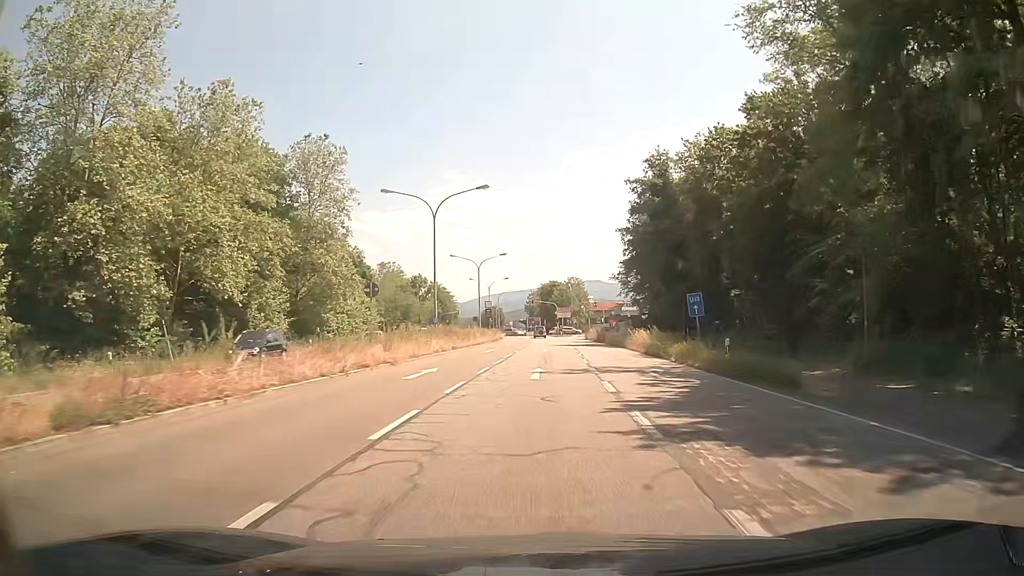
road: primary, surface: asphalt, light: Day
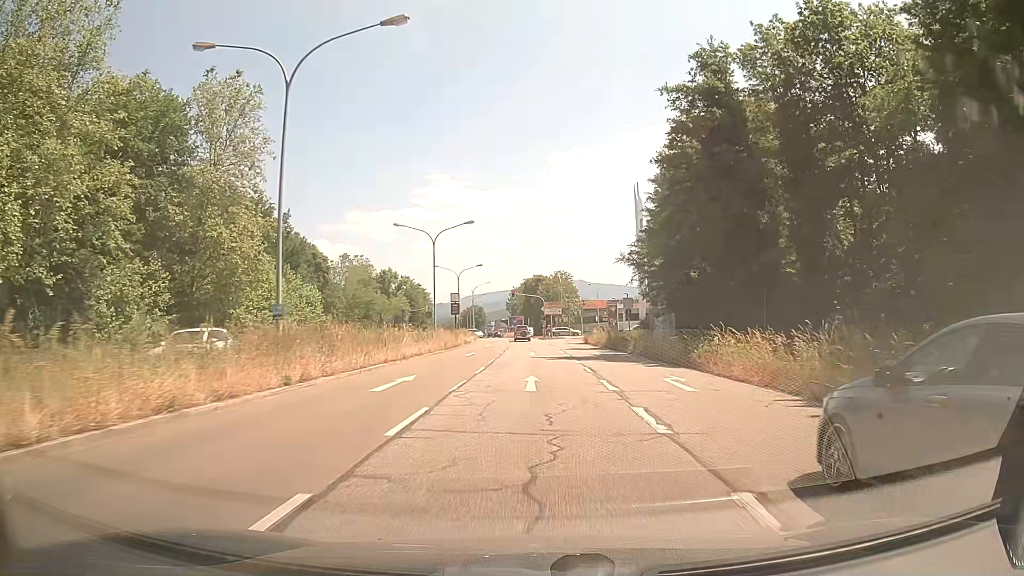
(+0.2, +23.4) m; +1°
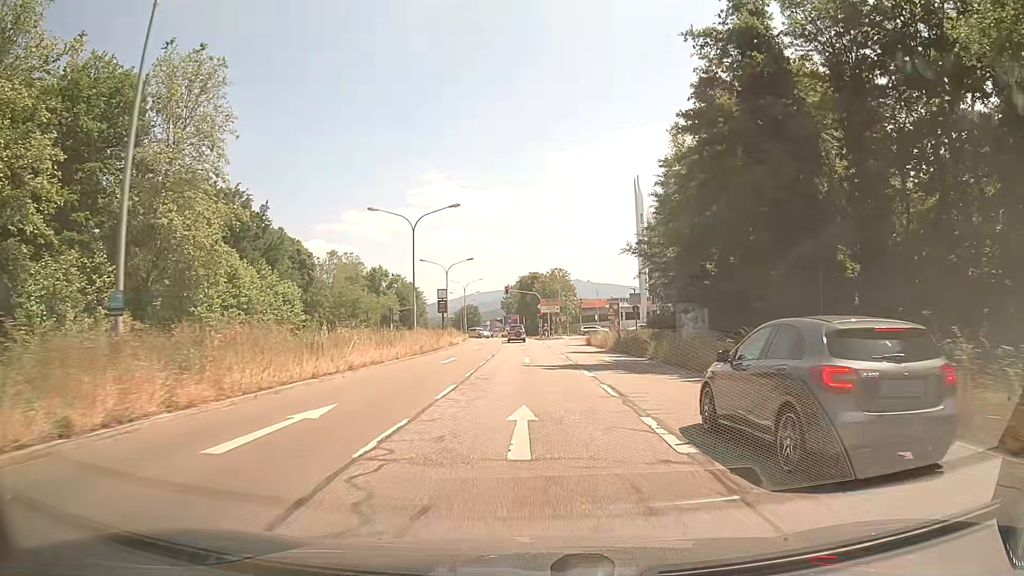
(0.0, +7.3) m; 0°
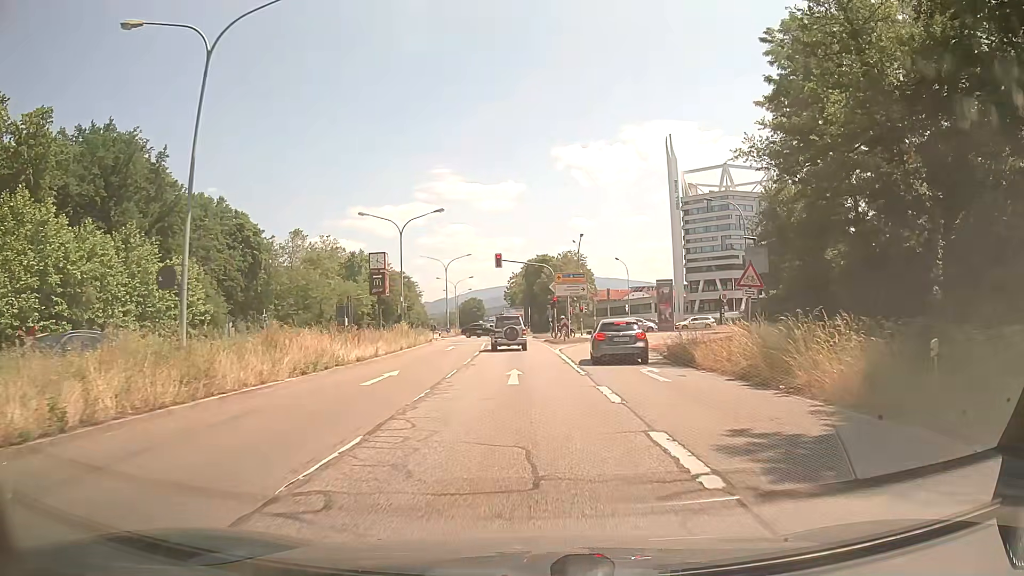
(-0.2, +31.2) m; -1°
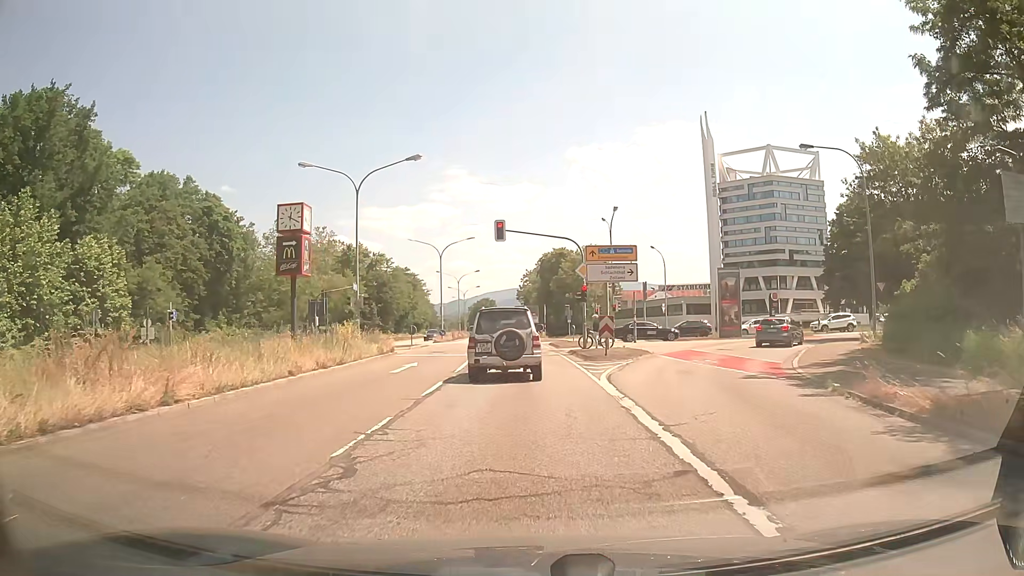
(-0.2, +16.0) m; -2°
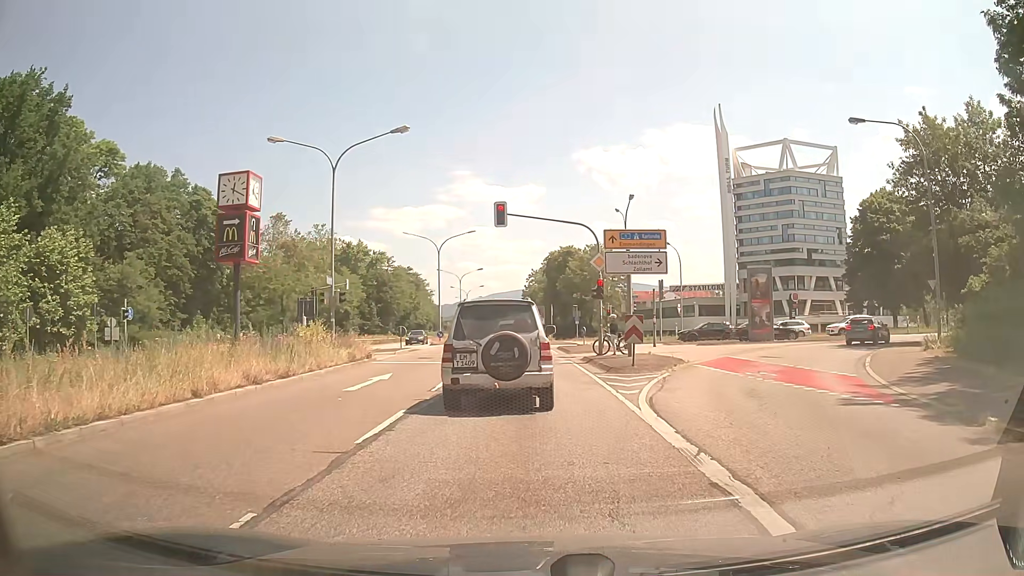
(0.0, +5.0) m; 0°
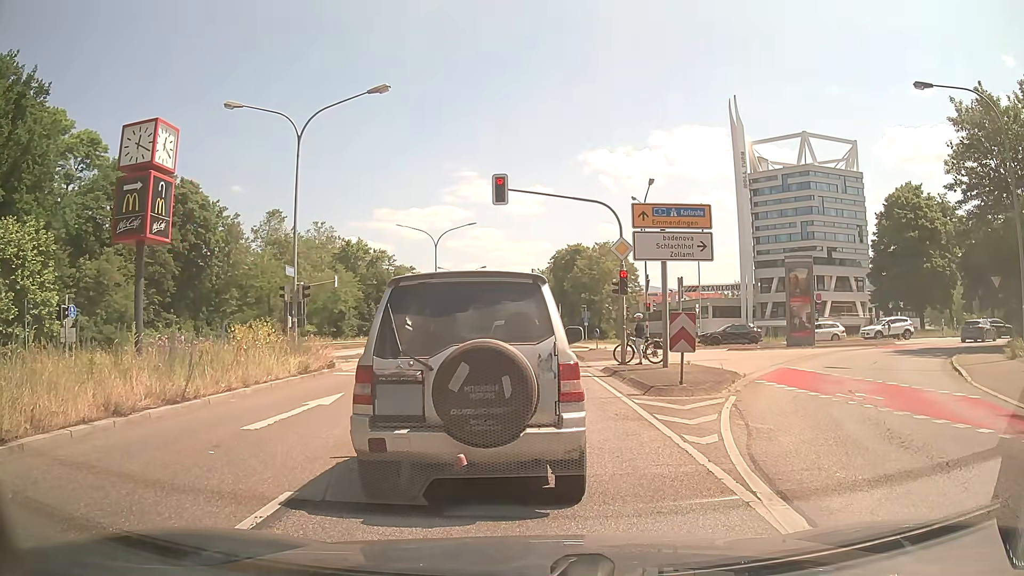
(0.0, +5.0) m; 0°
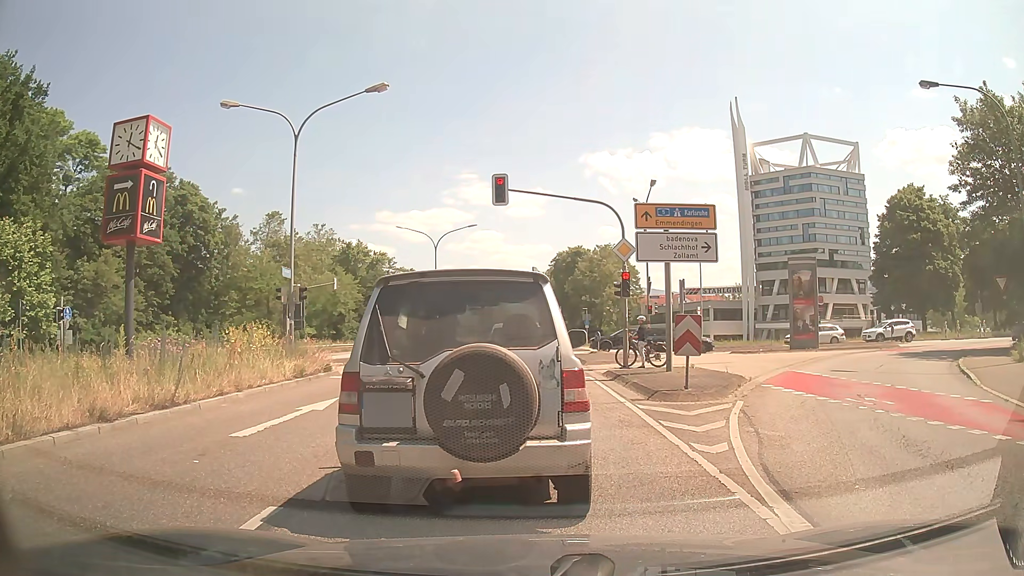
(0.0, +0.4) m; 0°
(0, +10) (0, +20) (-1, +30) (-1, +40) (-1, +50) (-2, +60) (-3, +70) (-3, +80) (-4, +90) (-5, +100) m
